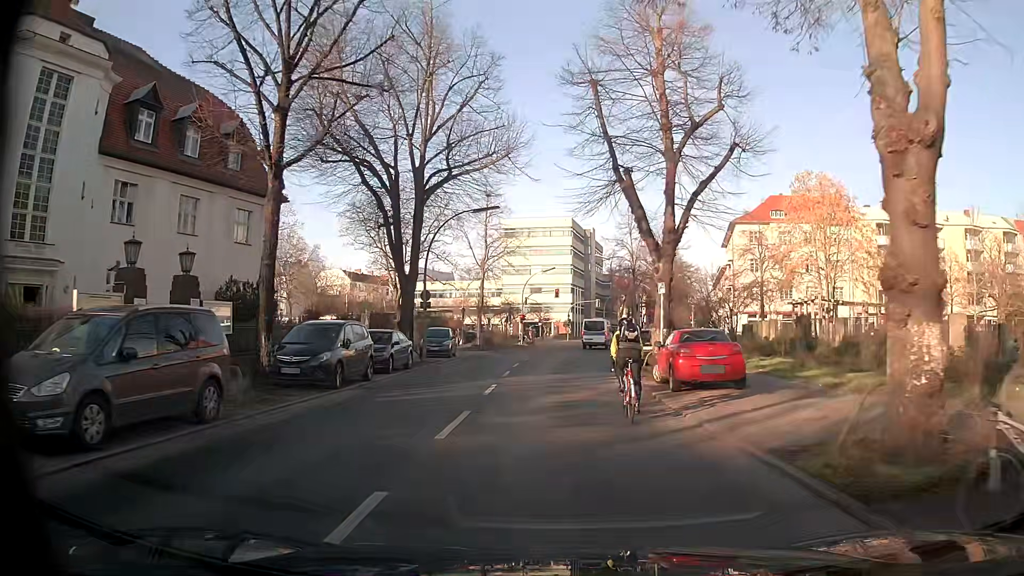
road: secondary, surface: asphalt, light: Day
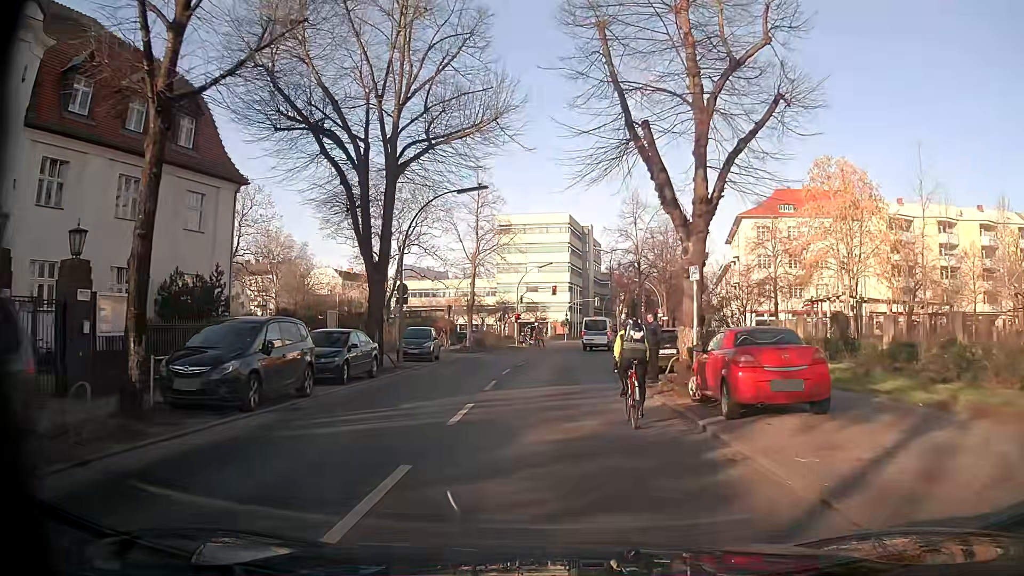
(0.0, +4.8) m; +1°
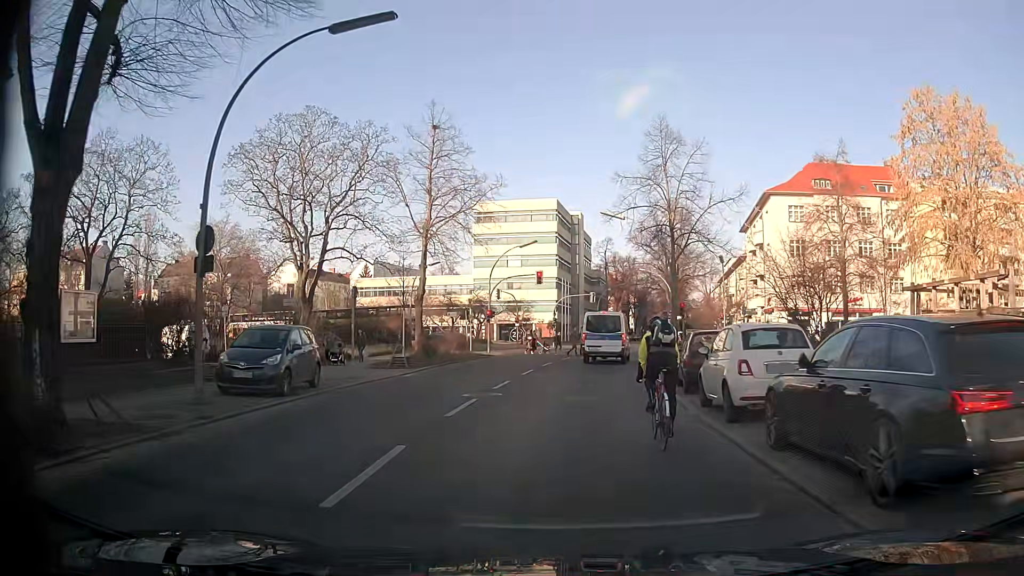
(0.0, +16.7) m; +1°
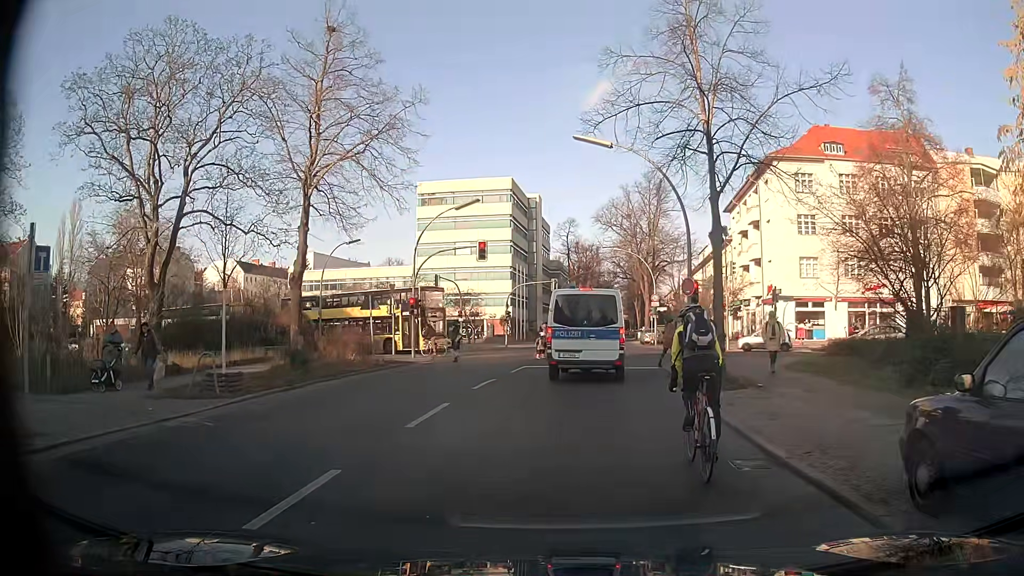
(+0.4, +13.4) m; +5°
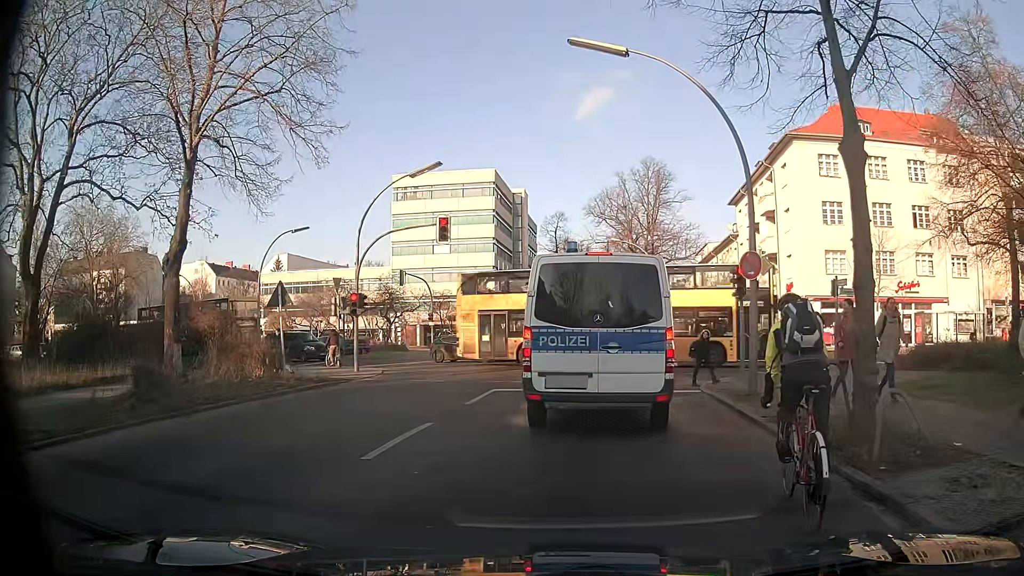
(-0.1, +8.2) m; 0°
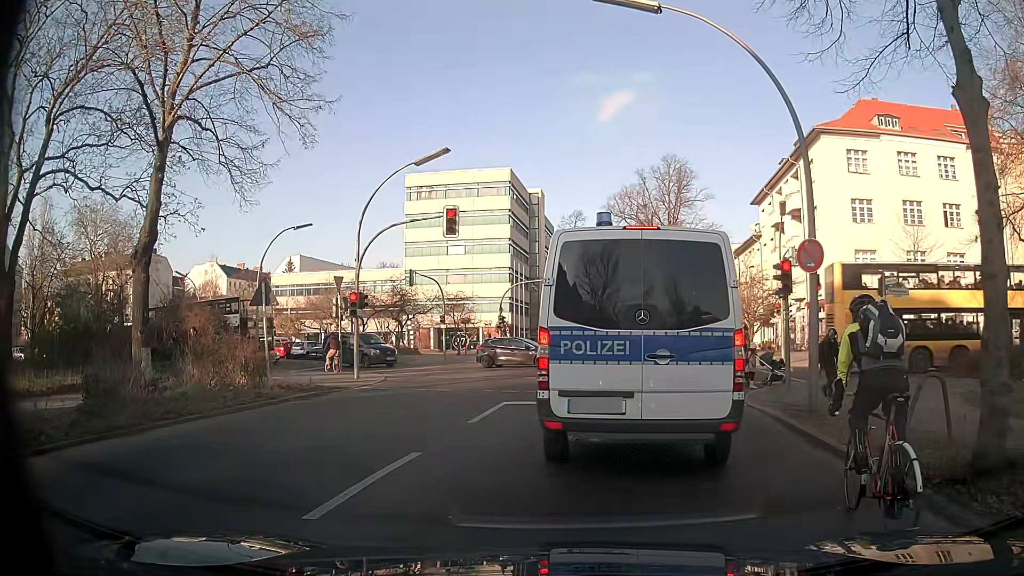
(0.0, +2.3) m; +1°
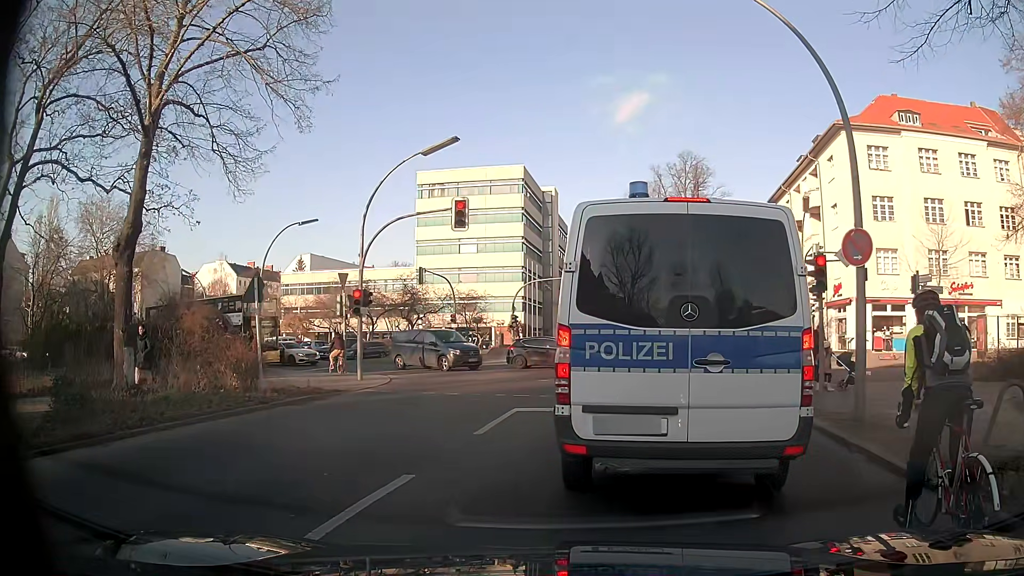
(0.0, +1.3) m; 0°
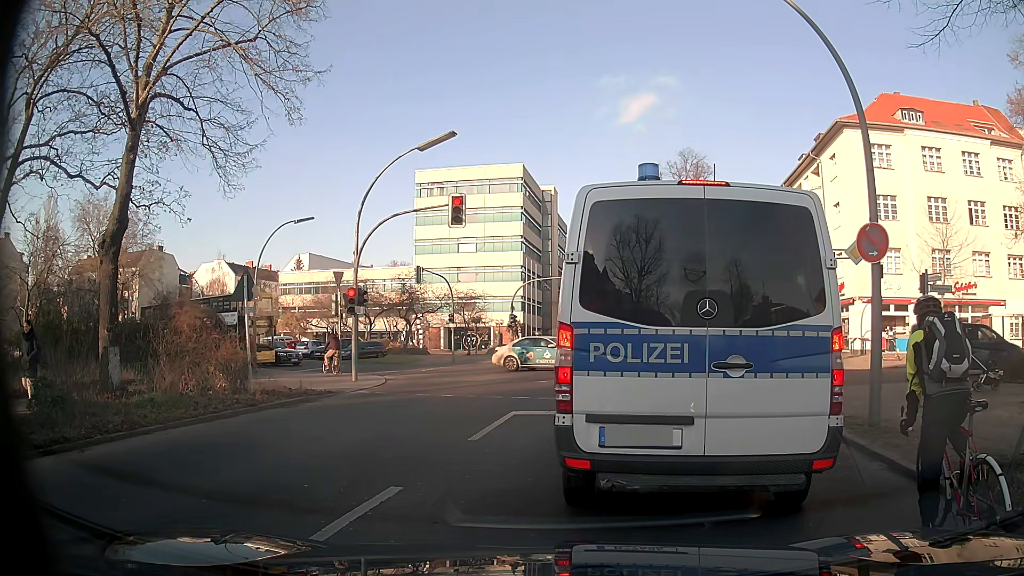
(0.0, +0.6) m; 0°
(0, +10) (0, +20) (-1, +30) (-7, +37) (-16, +42) (-25, +46) (-35, +49) (-44, +52) (-54, +54) (-64, +54) m
